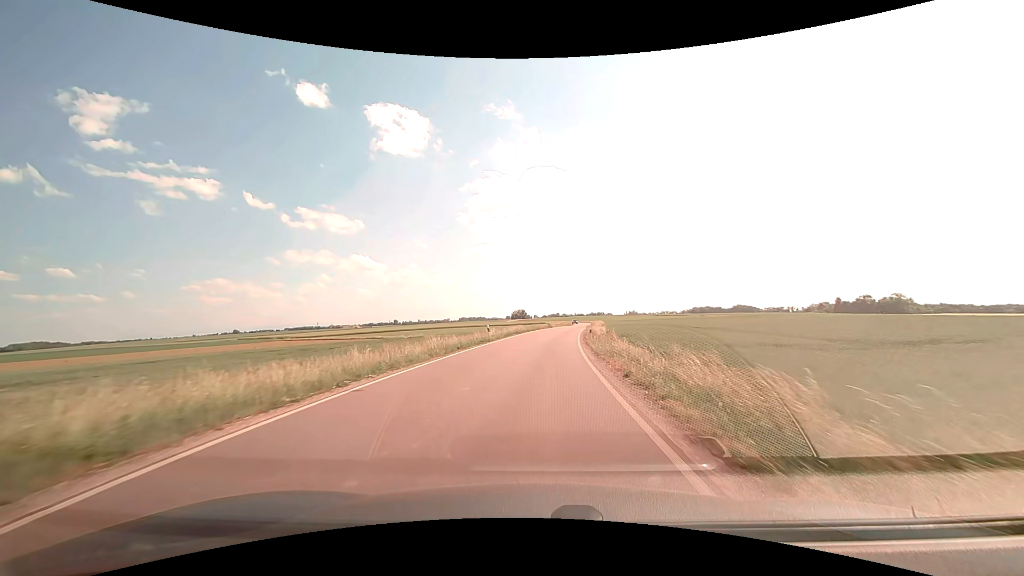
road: secondary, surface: asphalt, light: Day
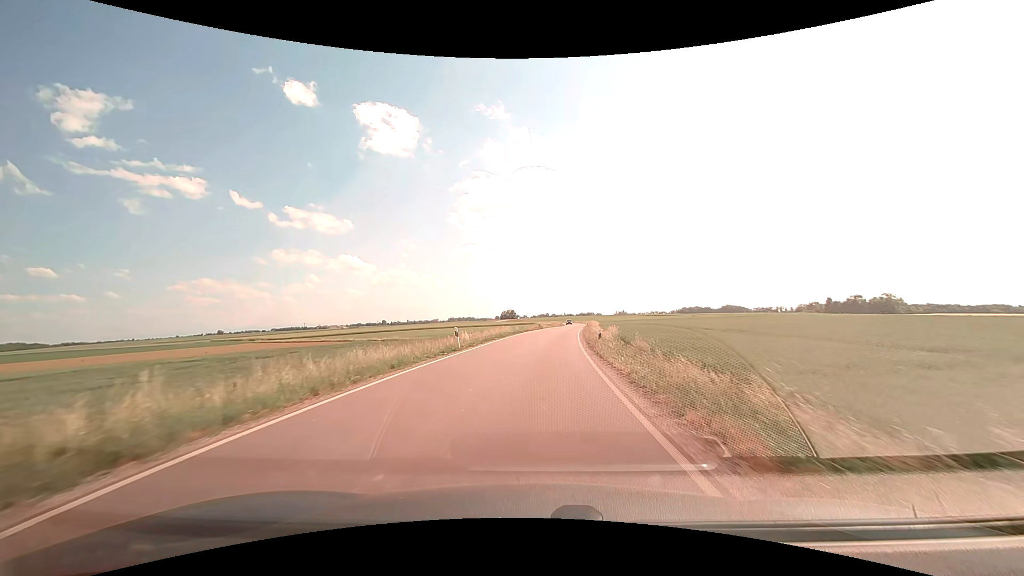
(+0.1, +9.6) m; +2°
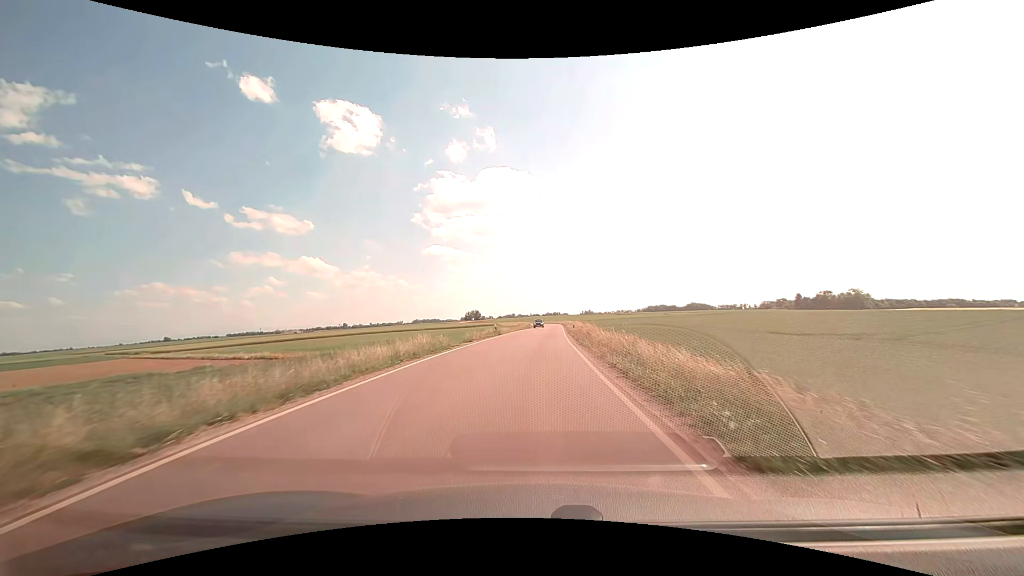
(+0.9, +28.8) m; +4°
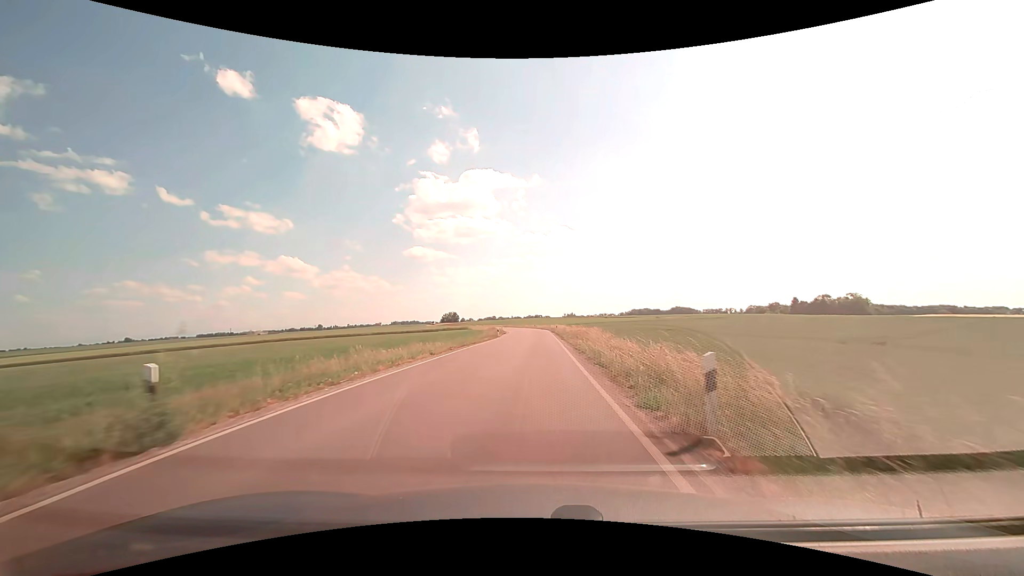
(+1.0, +38.8) m; +2°
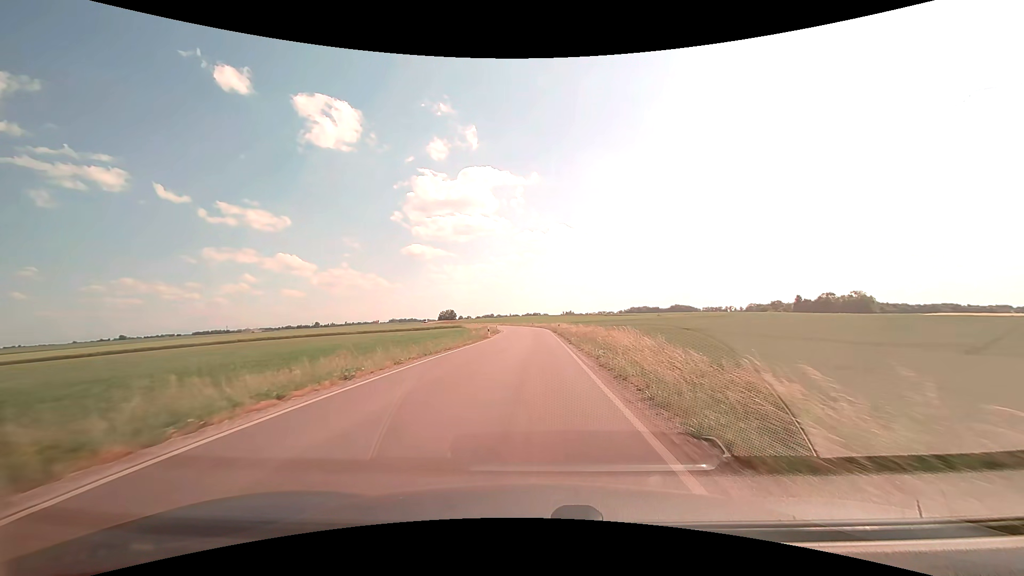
(0.0, +9.8) m; 0°
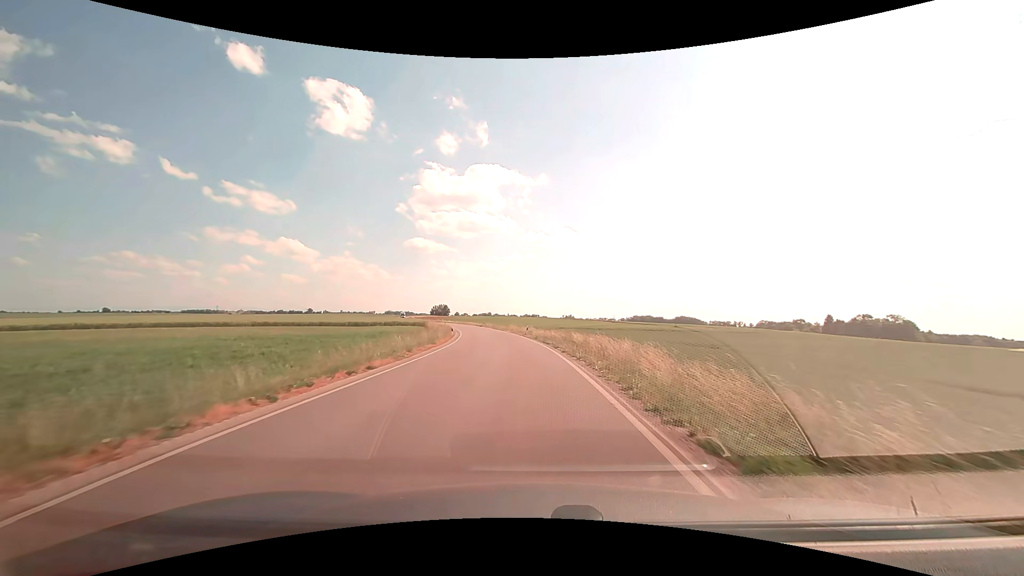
(0.0, +48.1) m; 0°
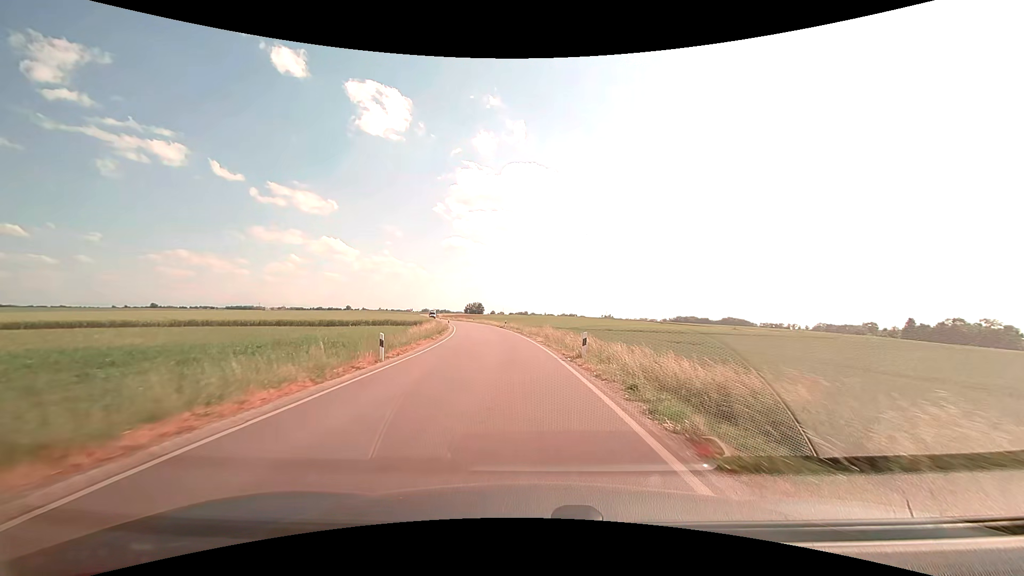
(-0.8, +28.6) m; -4°
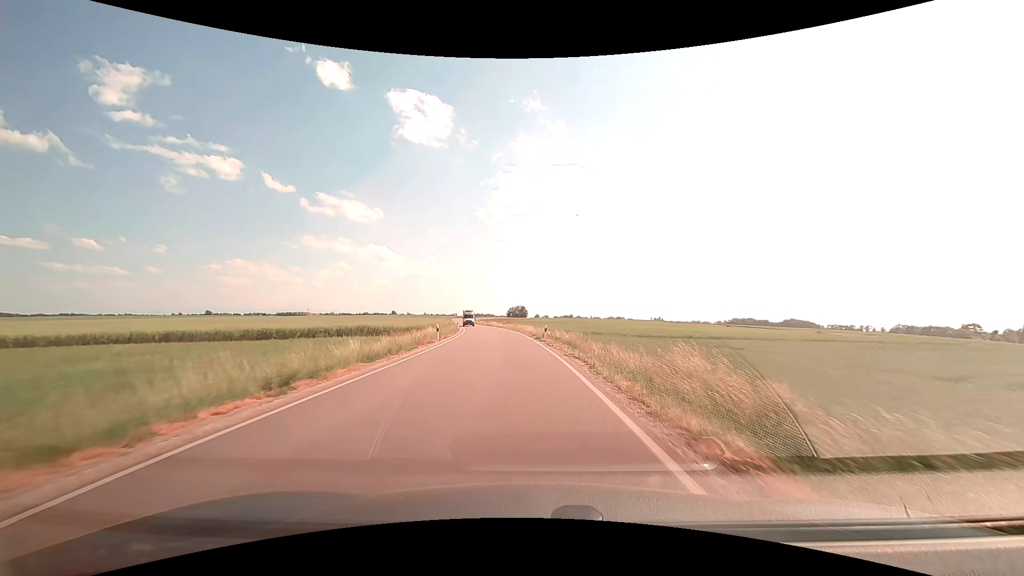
(-1.2, +28.4) m; -5°
(0, +10) (-1, +20) (-1, +30) (-2, +40) (-3, +50) (-4, +60) (-6, +70) (-7, +80) (-9, +89) (-11, +99) m
